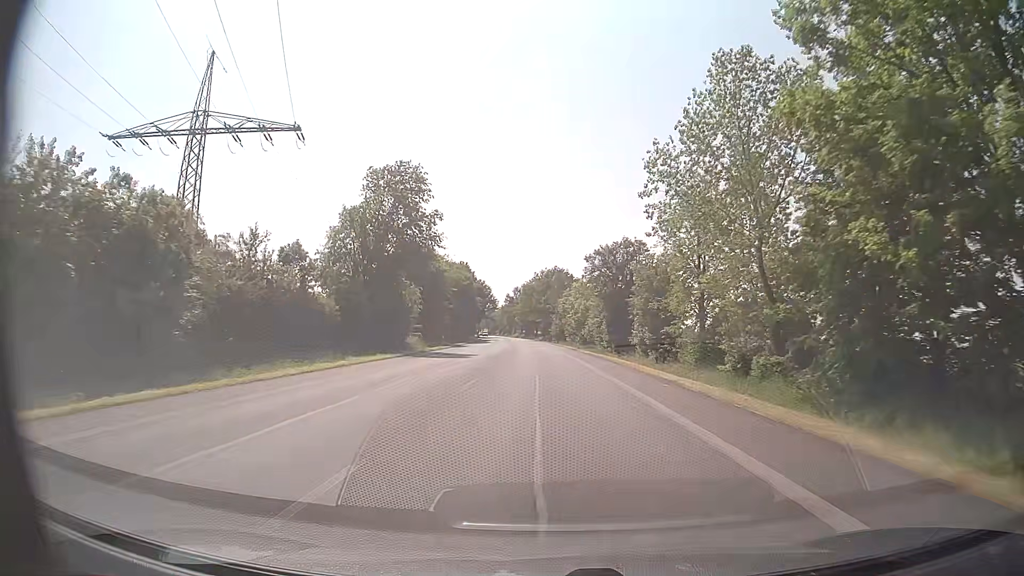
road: primary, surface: asphalt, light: Day
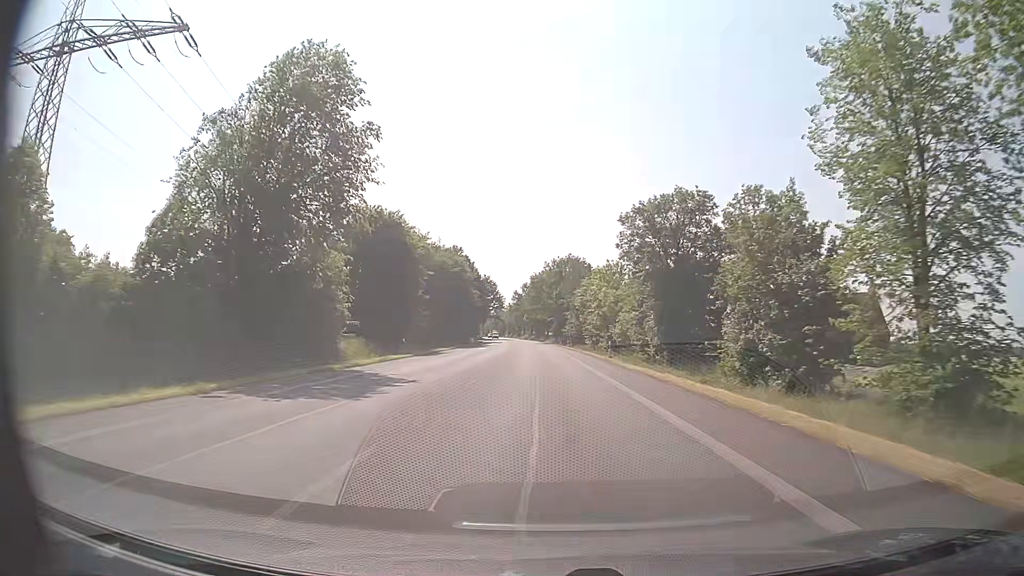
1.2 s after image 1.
(-0.2, +22.5) m; -1°
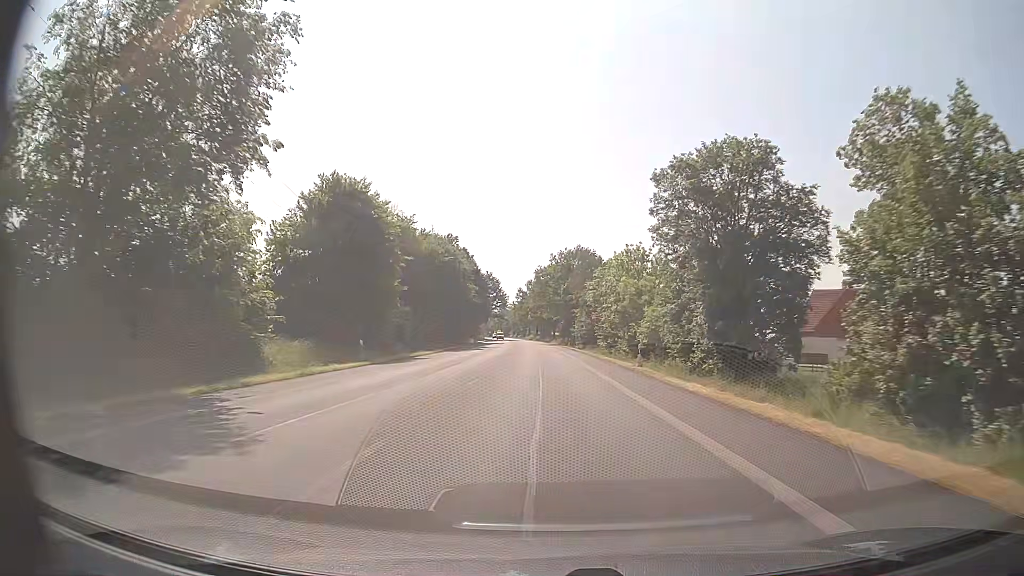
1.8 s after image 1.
(-0.1, +11.3) m; -1°
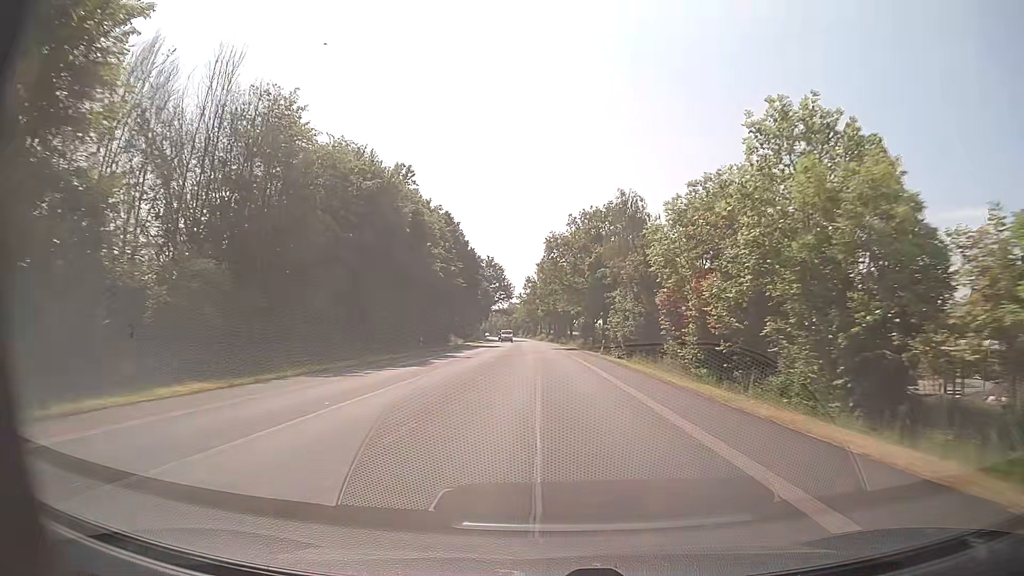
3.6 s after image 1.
(-0.4, +33.8) m; -1°
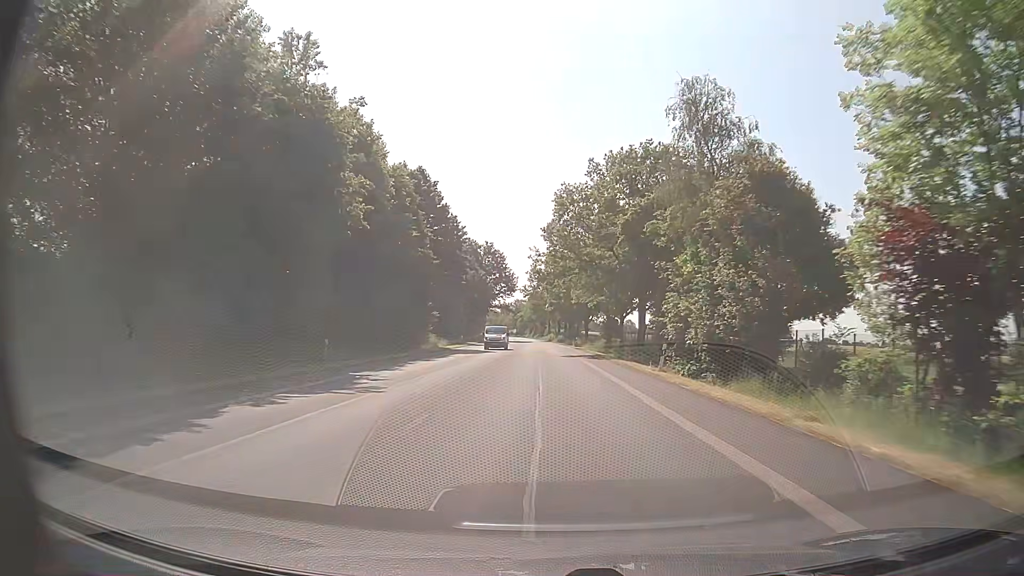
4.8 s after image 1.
(-0.2, +22.5) m; -1°
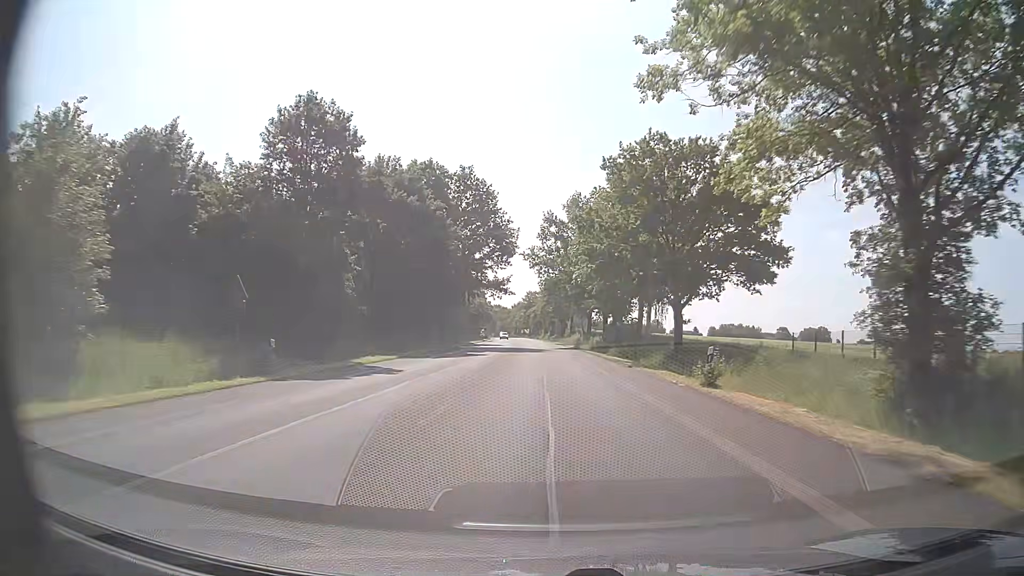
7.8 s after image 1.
(-0.6, +56.4) m; -2°
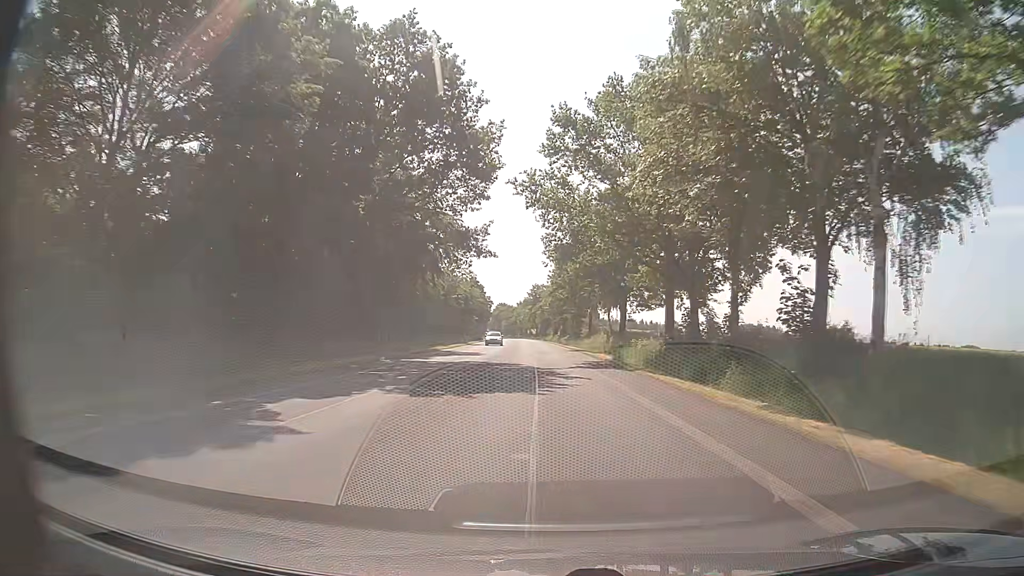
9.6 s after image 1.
(0.0, +33.8) m; -1°
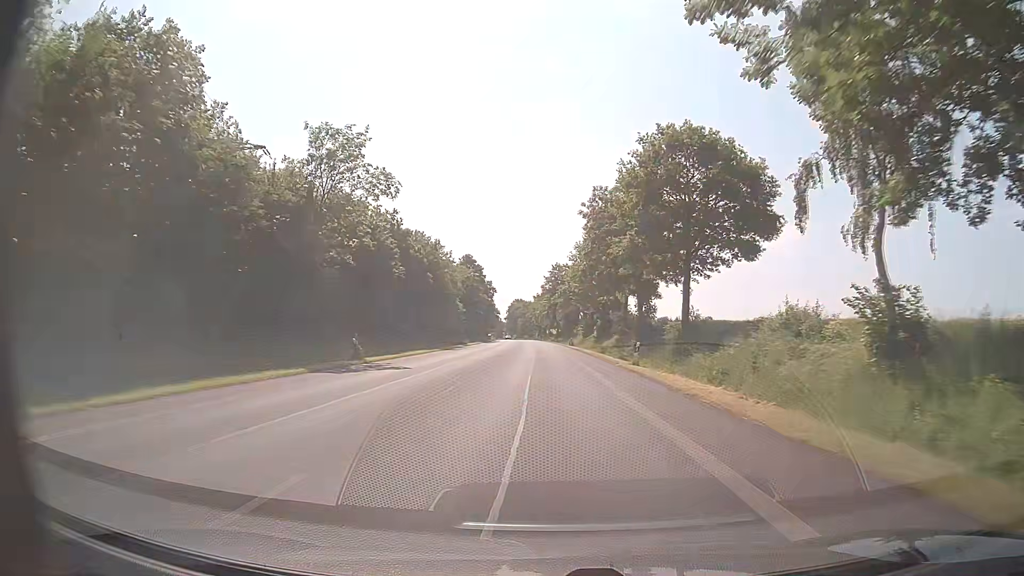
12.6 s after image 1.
(0.0, +56.3) m; -1°
(0, +10) (0, +20) (0, +30) (0, +40) (-1, +50) (-1, +60) (-1, +70) (-1, +80) (-1, +90) (-2, +100) m
